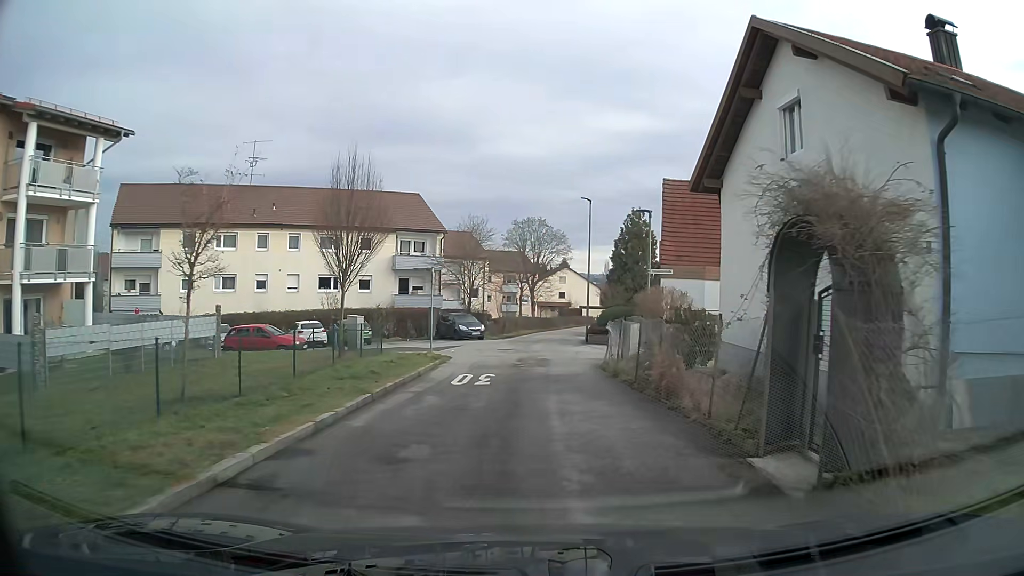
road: residential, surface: asphalt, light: Day
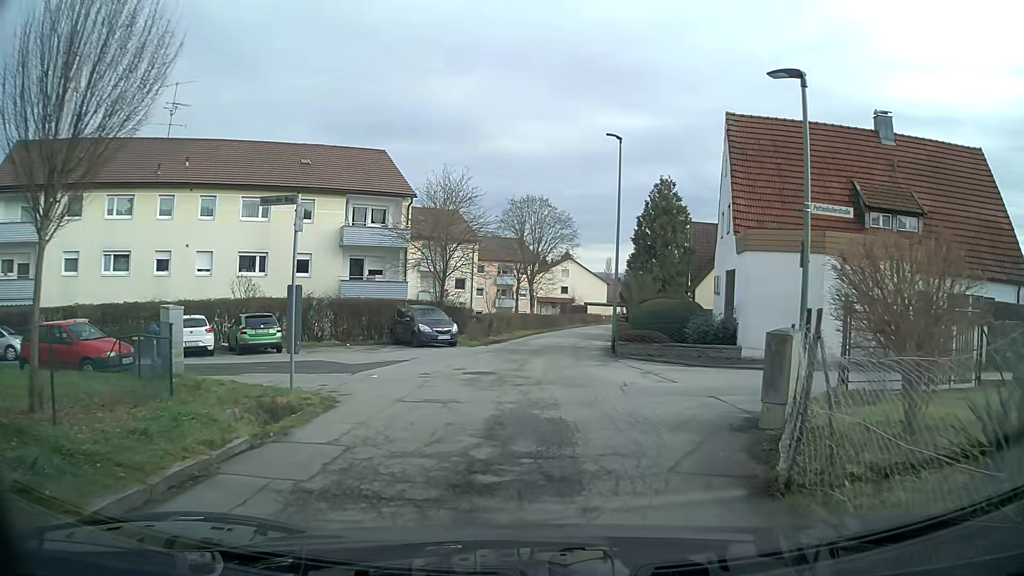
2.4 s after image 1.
(0.0, +13.1) m; 0°
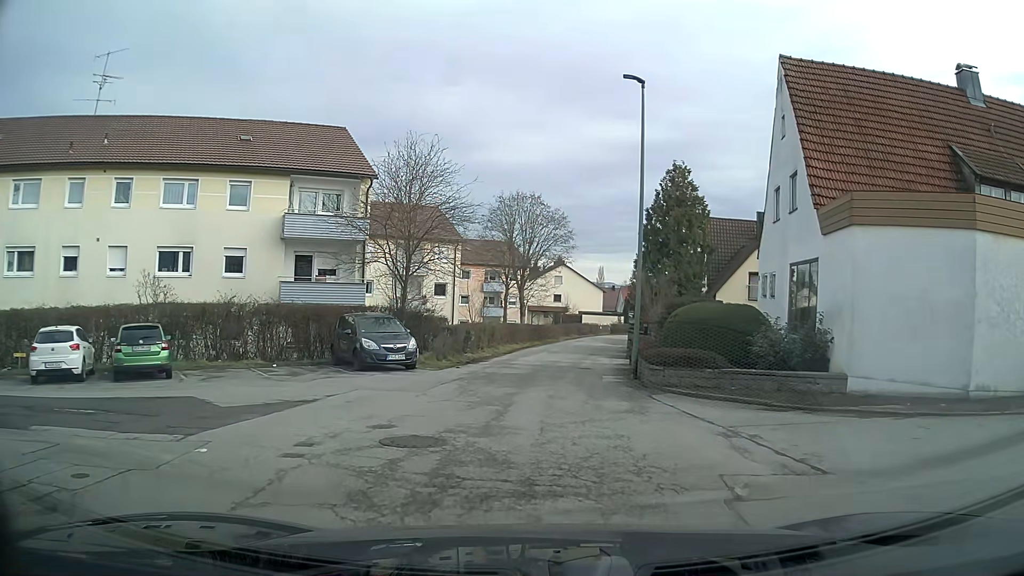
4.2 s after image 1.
(+0.1, +7.5) m; +1°
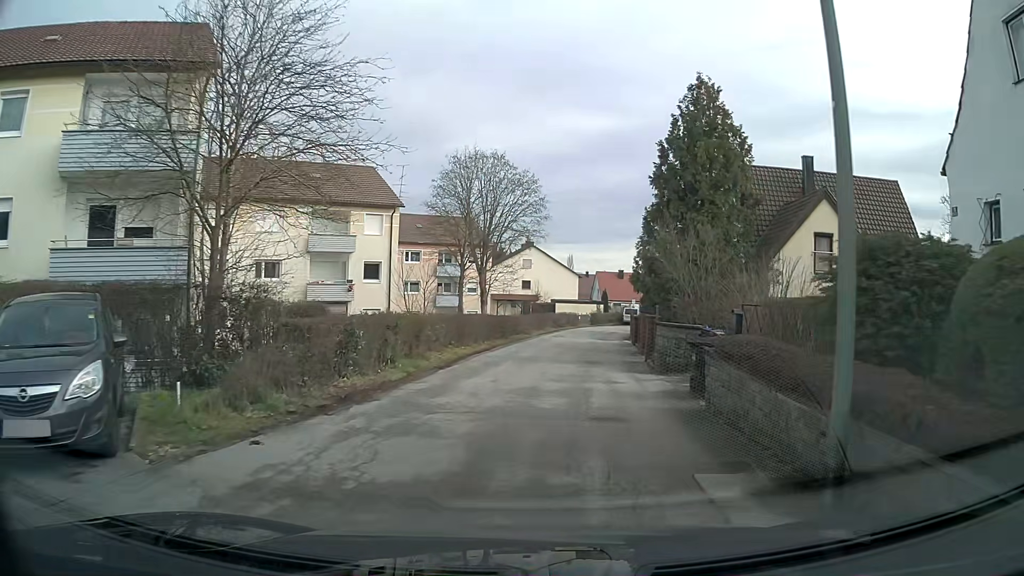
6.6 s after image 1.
(+0.3, +13.6) m; +4°
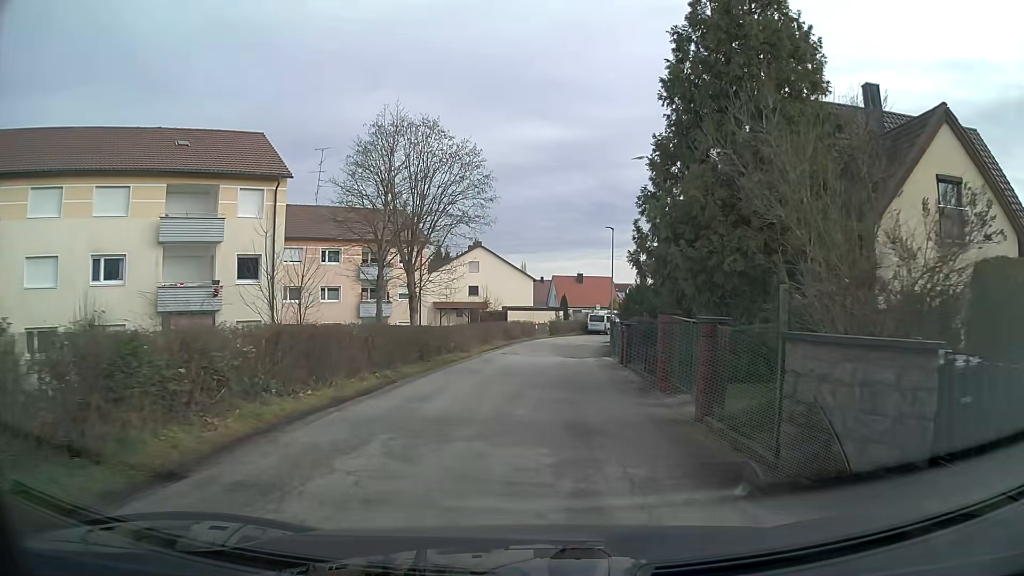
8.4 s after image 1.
(+0.3, +12.0) m; +3°
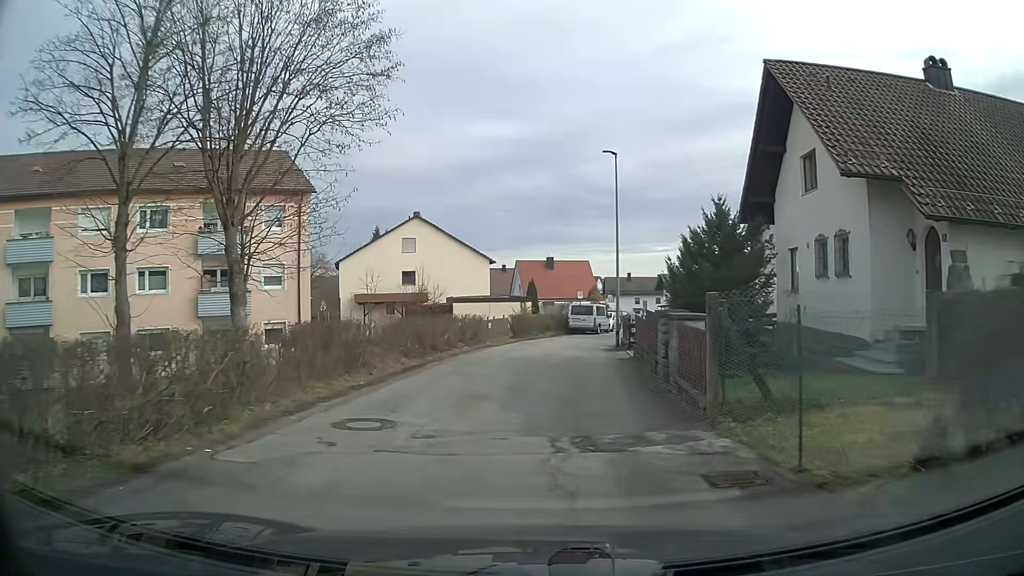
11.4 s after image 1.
(+0.6, +21.2) m; +3°
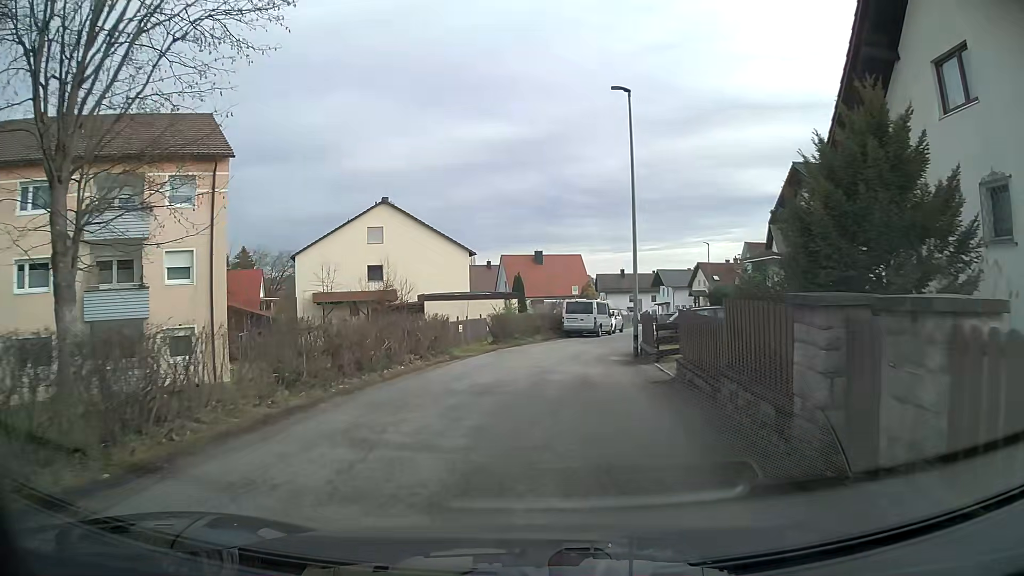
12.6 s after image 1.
(0.0, +8.2) m; 0°
